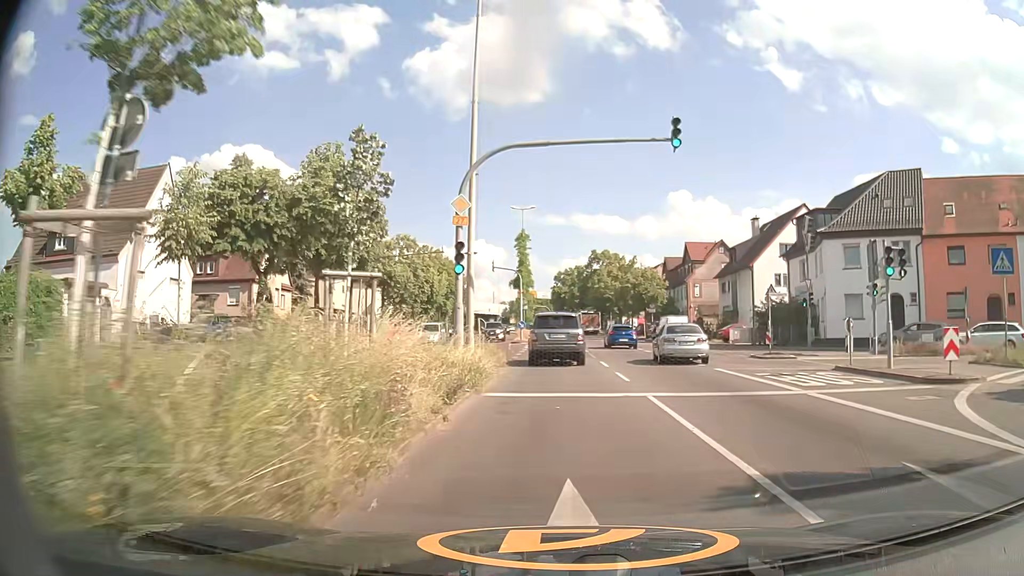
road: primary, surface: asphalt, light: Day
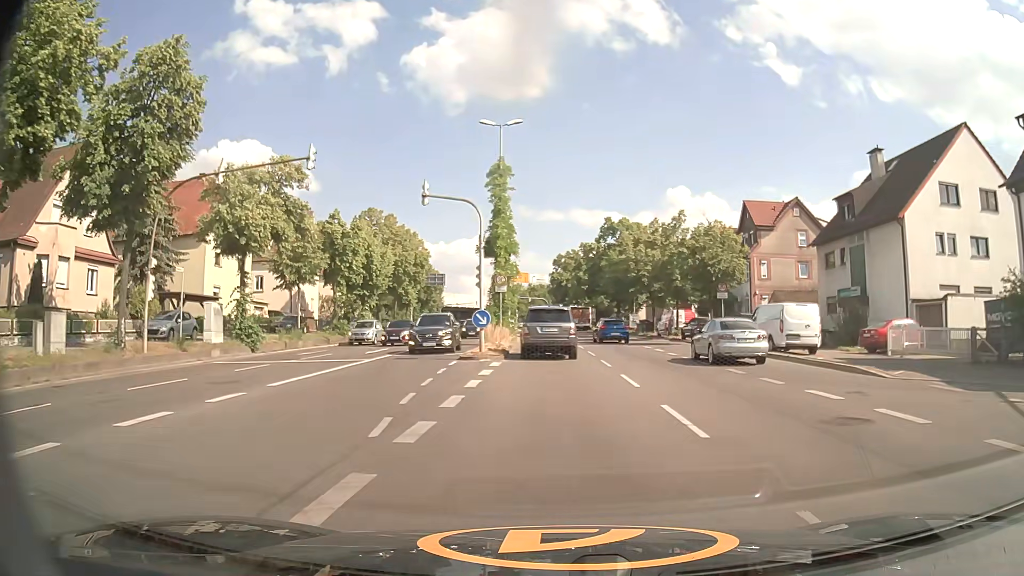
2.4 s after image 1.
(0.0, +26.8) m; 0°
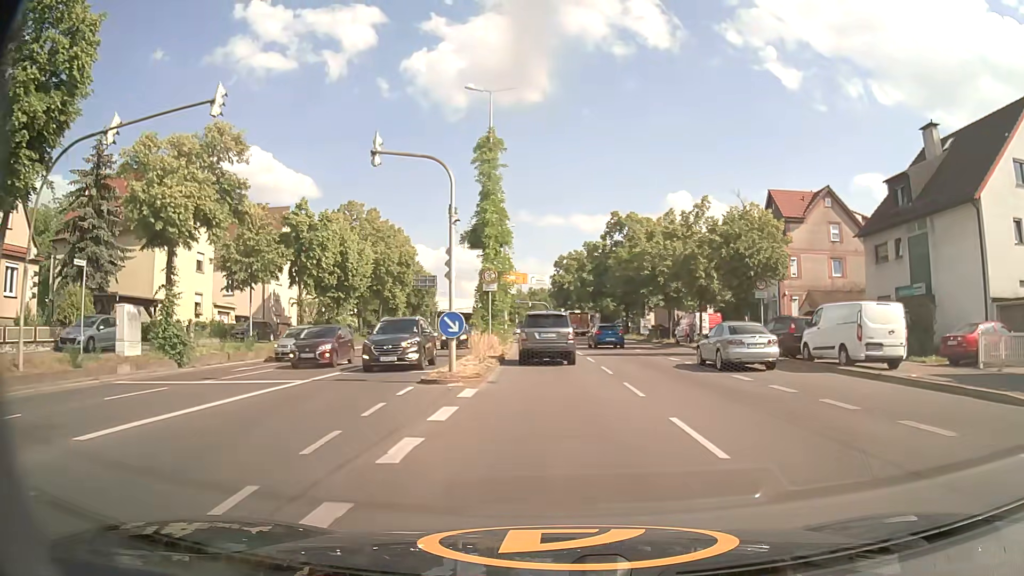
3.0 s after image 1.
(0.0, +6.9) m; 0°
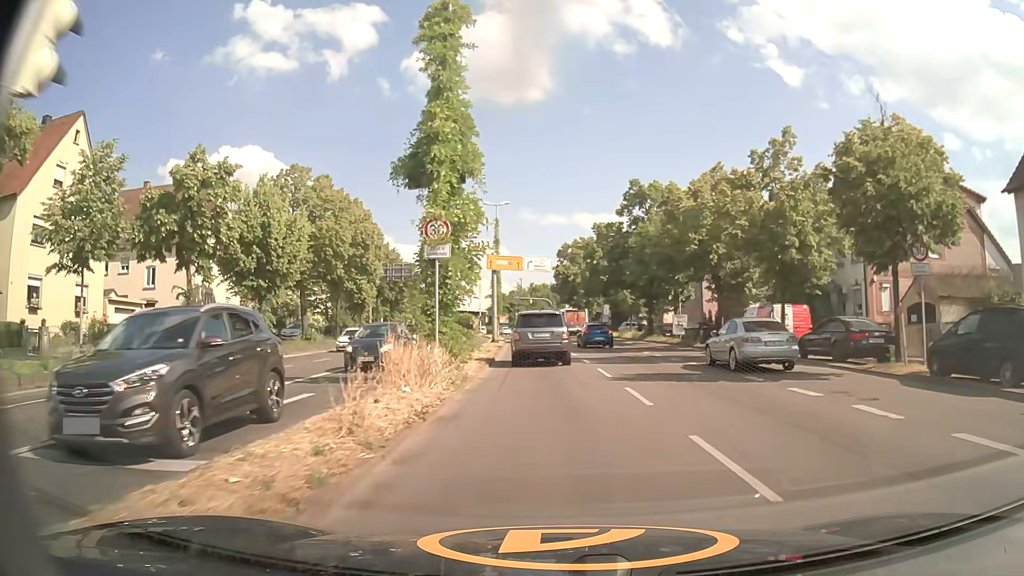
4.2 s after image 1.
(0.0, +13.7) m; 0°
